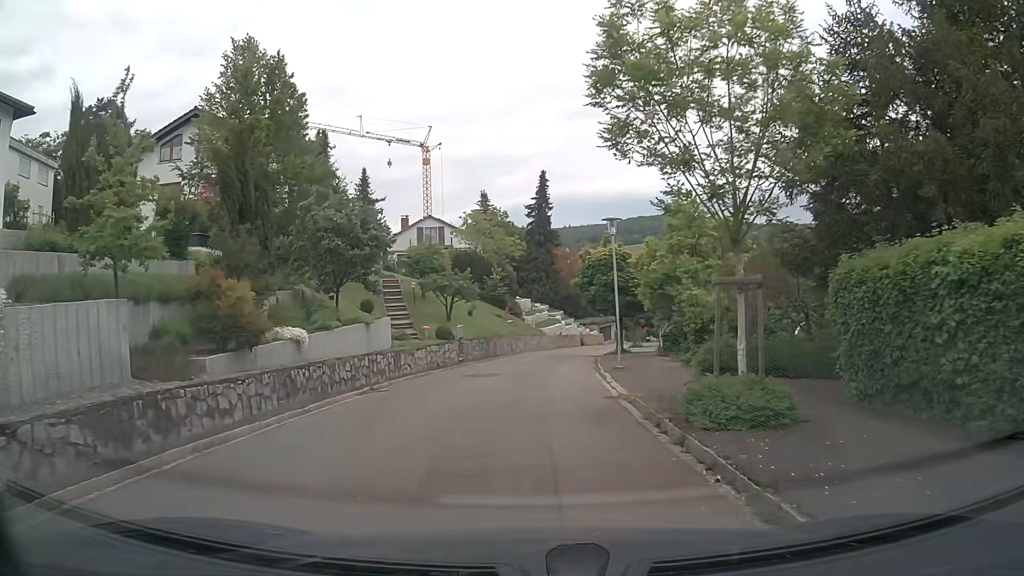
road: residential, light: Day
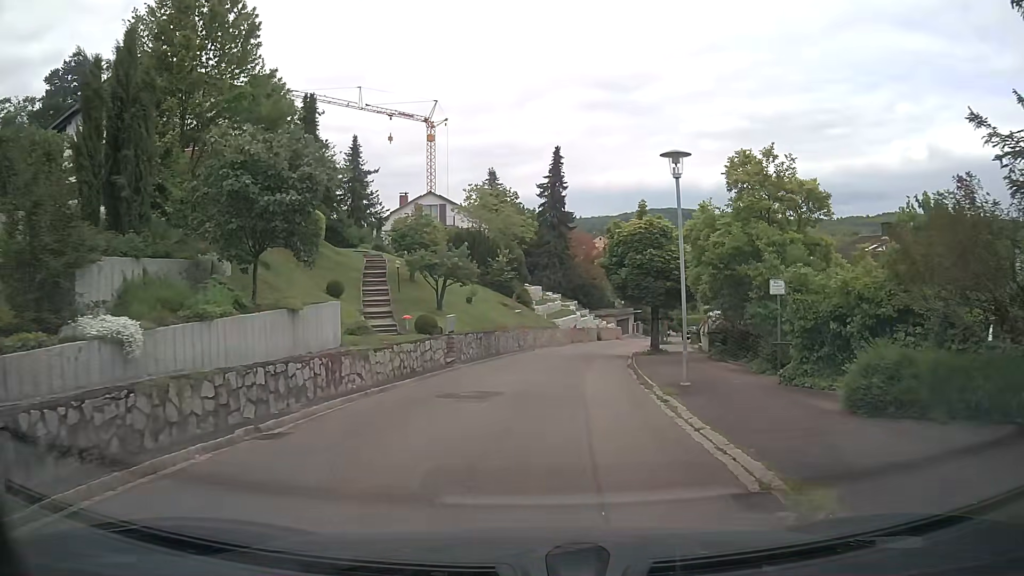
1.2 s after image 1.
(-0.2, +7.7) m; -2°
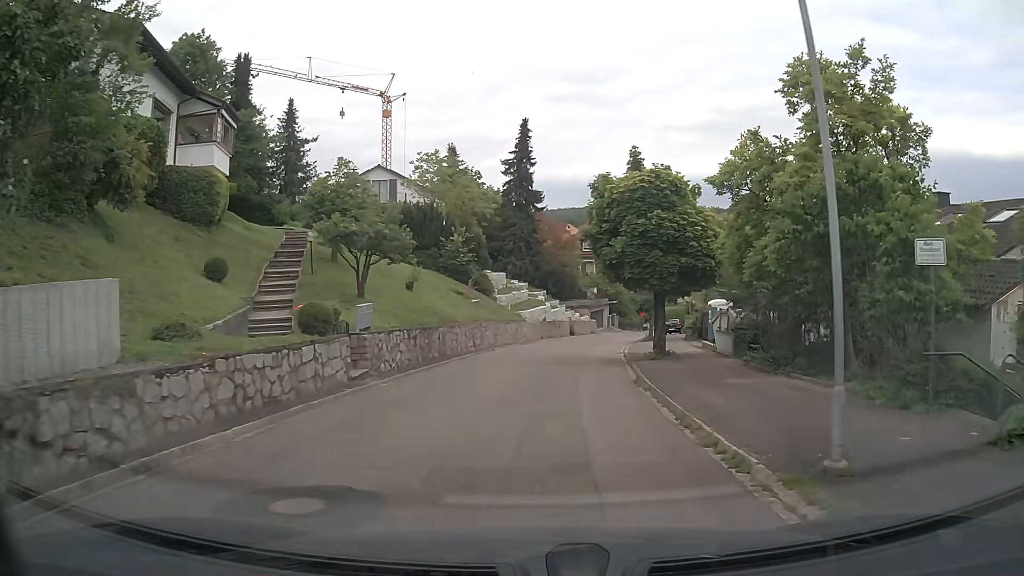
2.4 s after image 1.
(+0.4, +8.3) m; +3°
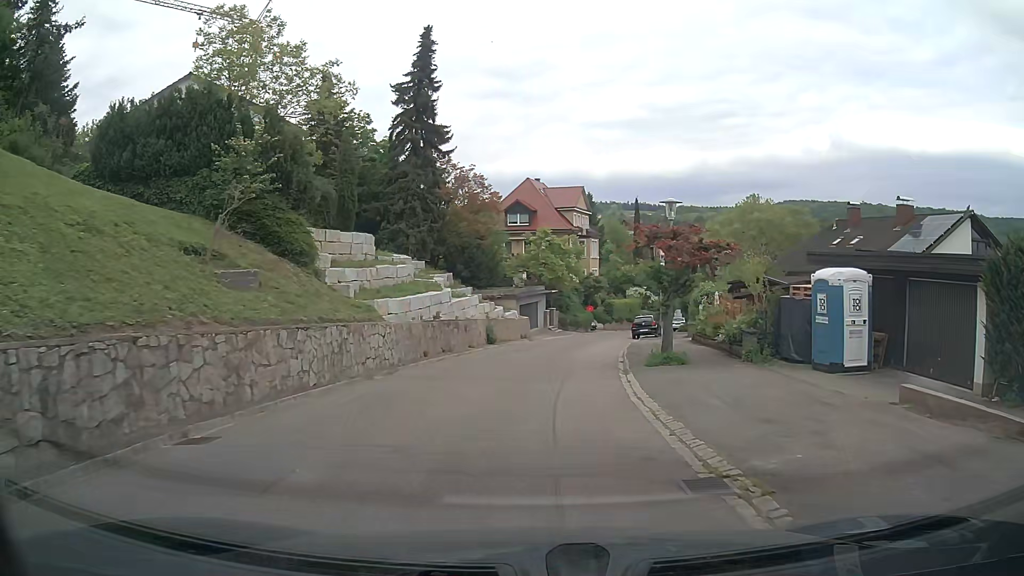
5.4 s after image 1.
(+1.6, +22.1) m; +6°
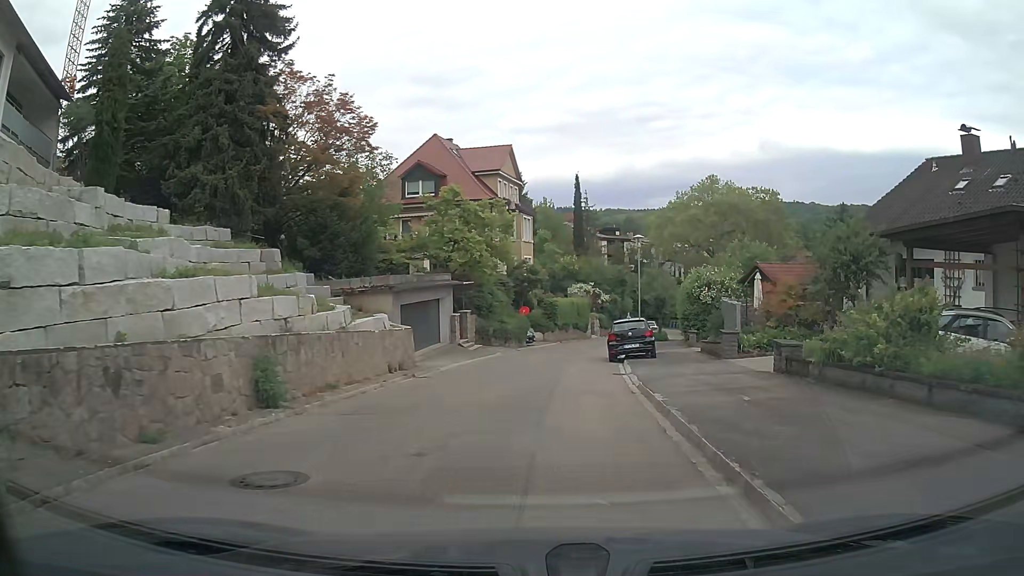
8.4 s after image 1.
(+1.3, +19.8) m; +6°
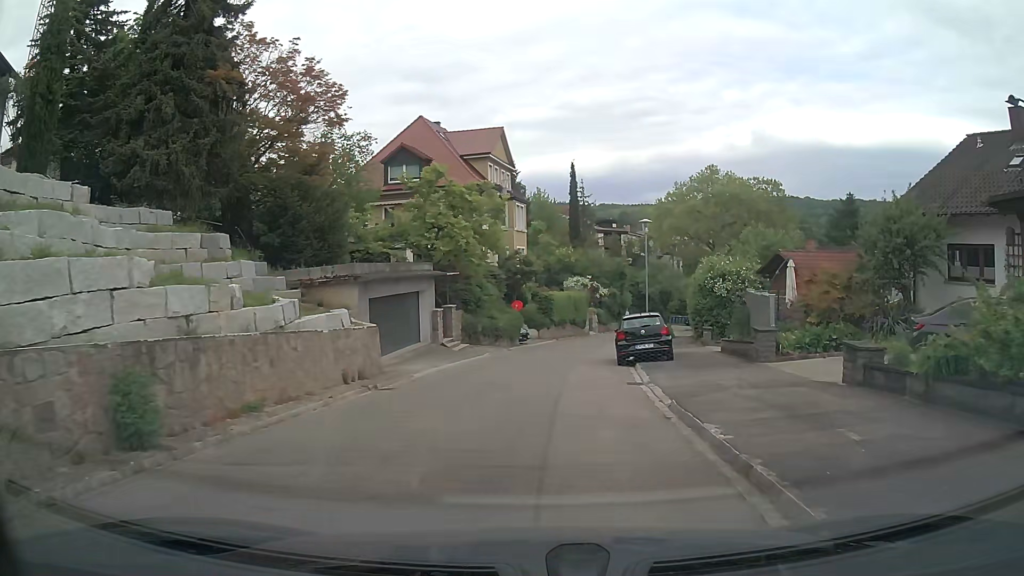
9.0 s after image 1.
(+0.1, +3.8) m; +2°
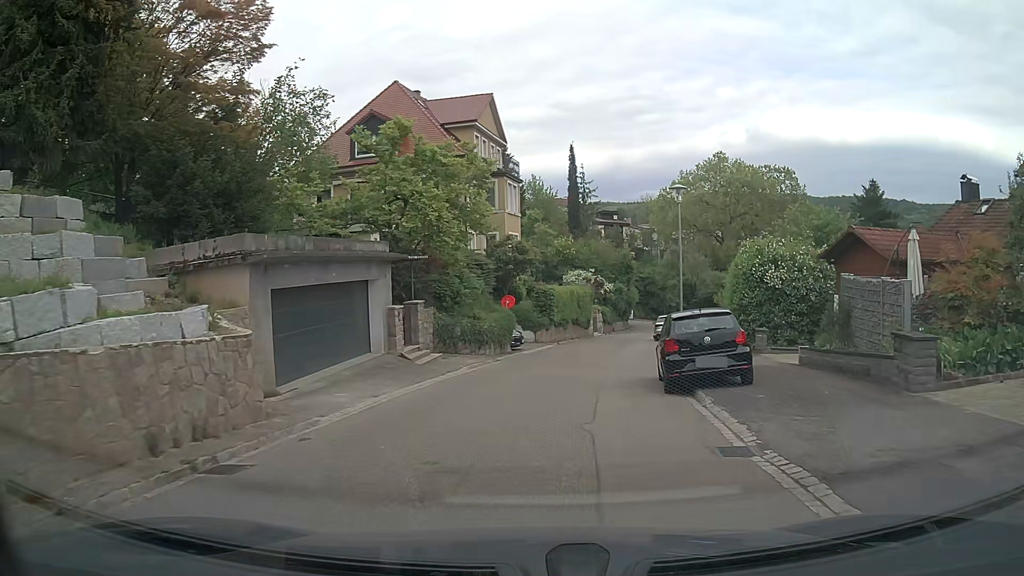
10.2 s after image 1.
(0.0, +7.5) m; +2°
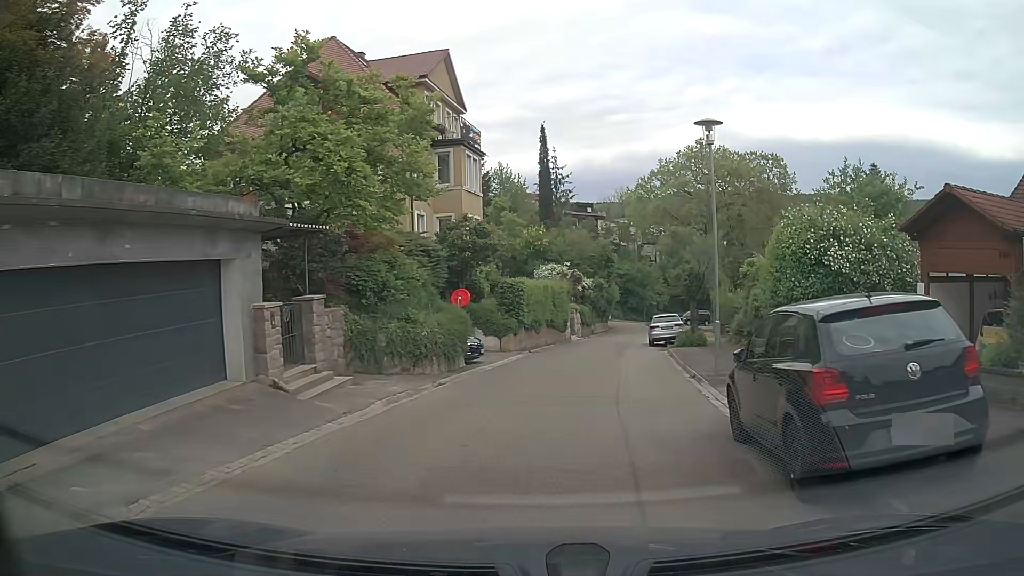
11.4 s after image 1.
(0.0, +7.5) m; +1°
(0, +10) (+2, +20) (+3, +30) (+6, +40) (+9, +49) (+12, +59) (+15, +68) (+21, +76) (+29, +83) (+37, +88) m
